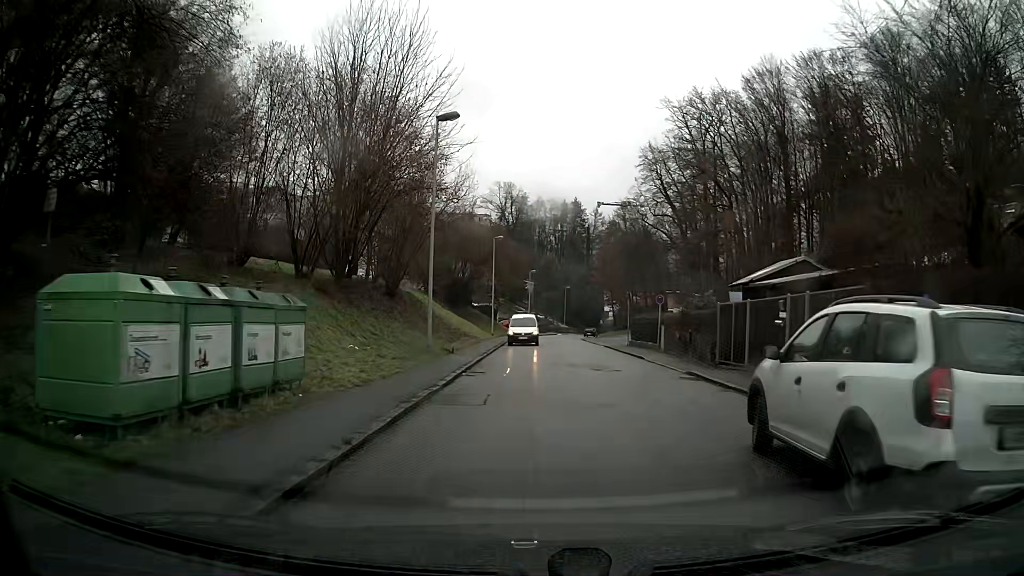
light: Day
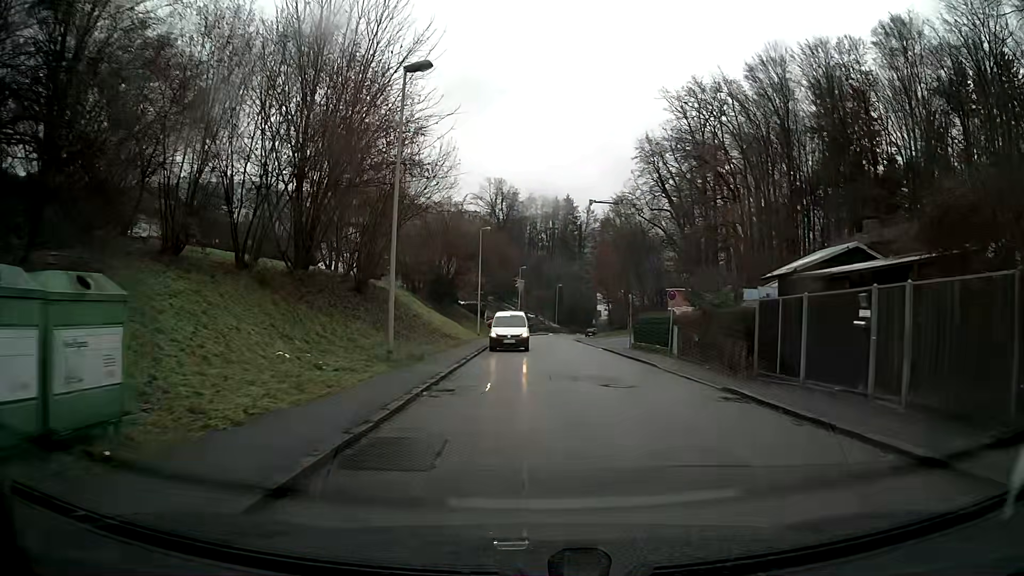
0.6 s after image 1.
(+0.1, +4.7) m; +2°
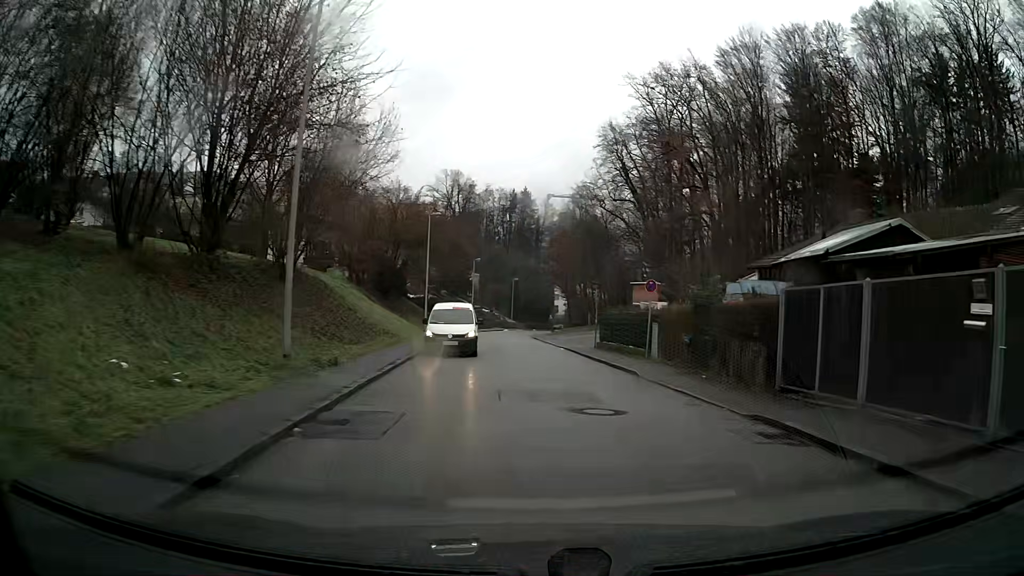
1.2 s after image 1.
(+0.1, +4.6) m; +3°
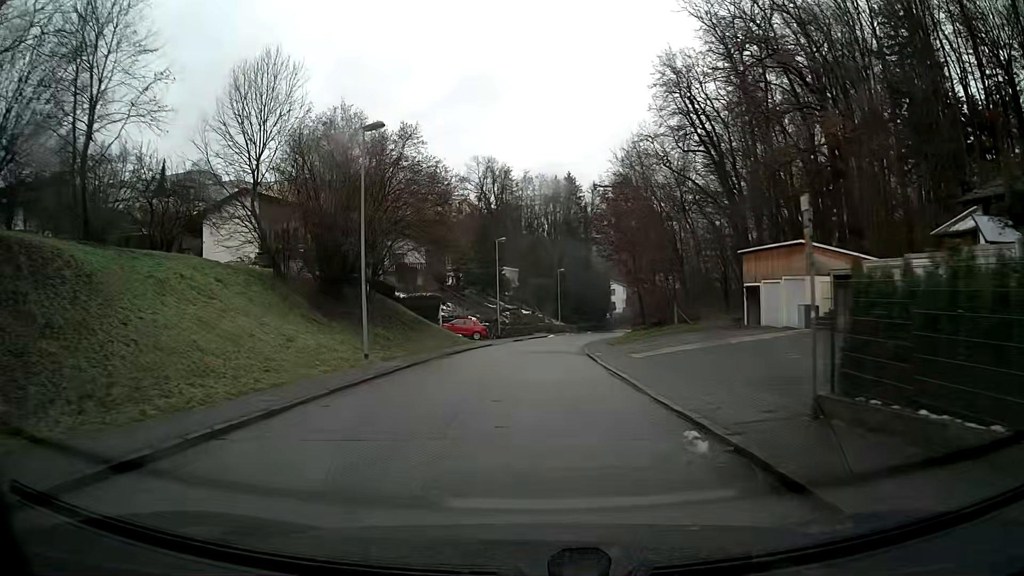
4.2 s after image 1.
(-0.3, +23.4) m; -5°
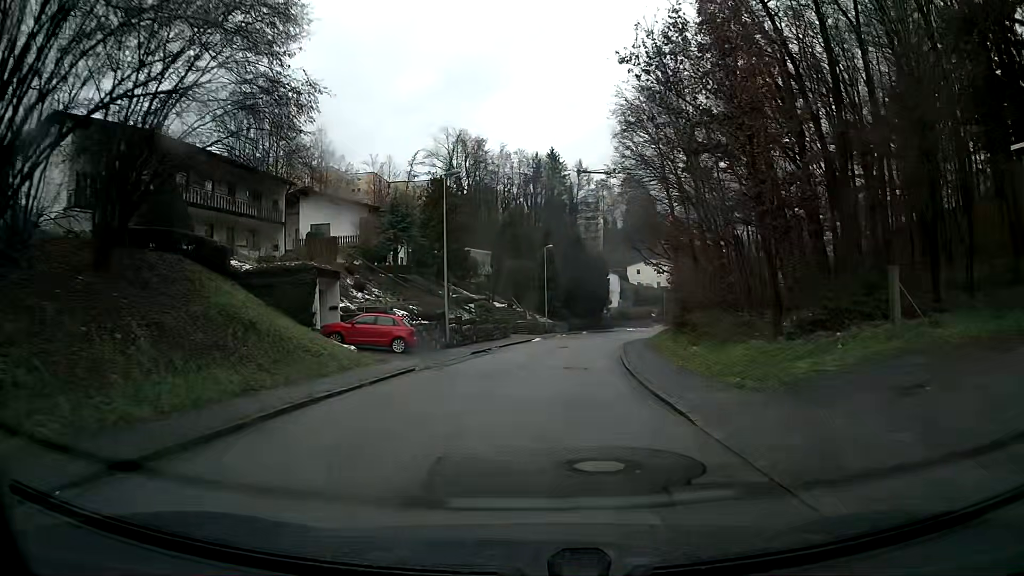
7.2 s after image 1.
(+0.1, +24.4) m; +2°
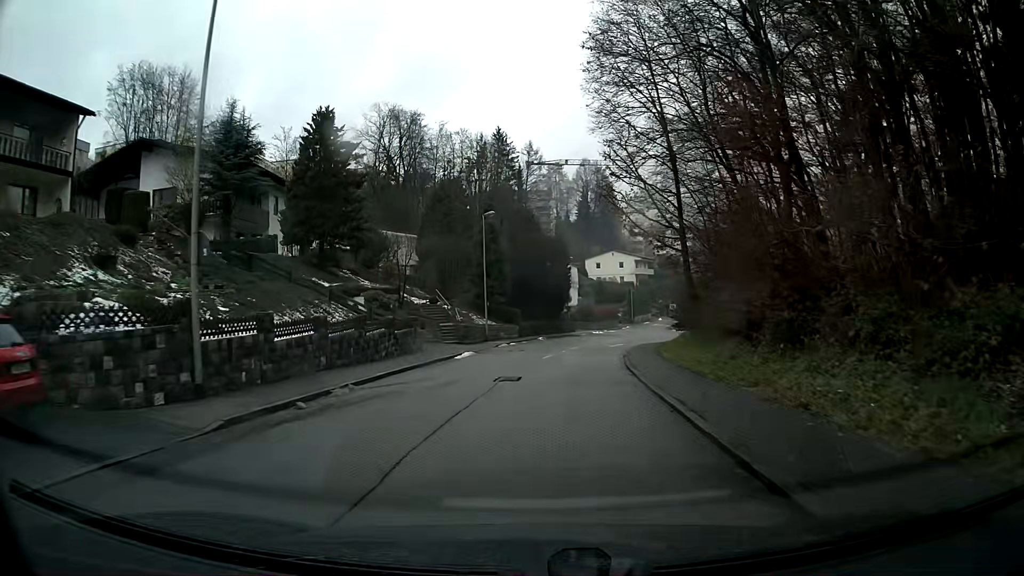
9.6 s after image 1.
(+0.8, +20.0) m; +4°
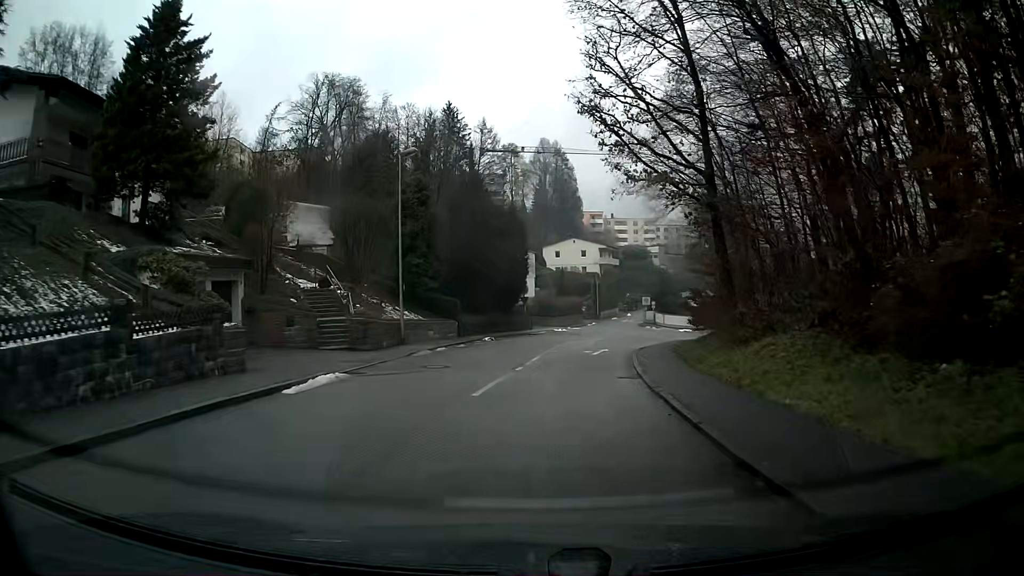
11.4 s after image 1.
(+0.4, +14.8) m; +4°
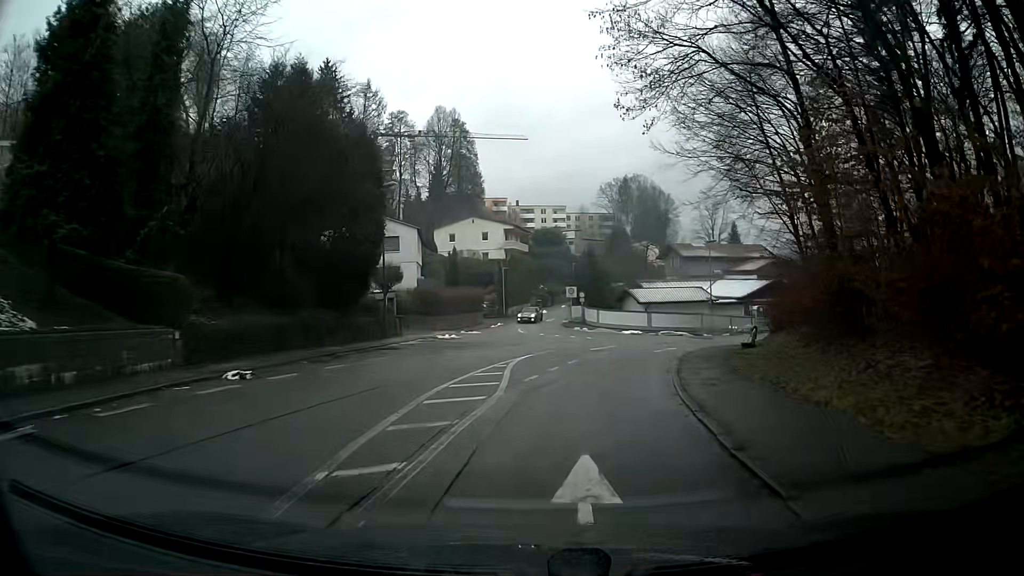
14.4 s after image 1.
(+1.6, +24.1) m; +8°
(0, +10) (+2, +20) (+4, +30) (+9, +39) (+14, +47) (+20, +55) (+27, +62) (+35, +68) (+44, +73) (+52, +79) m
